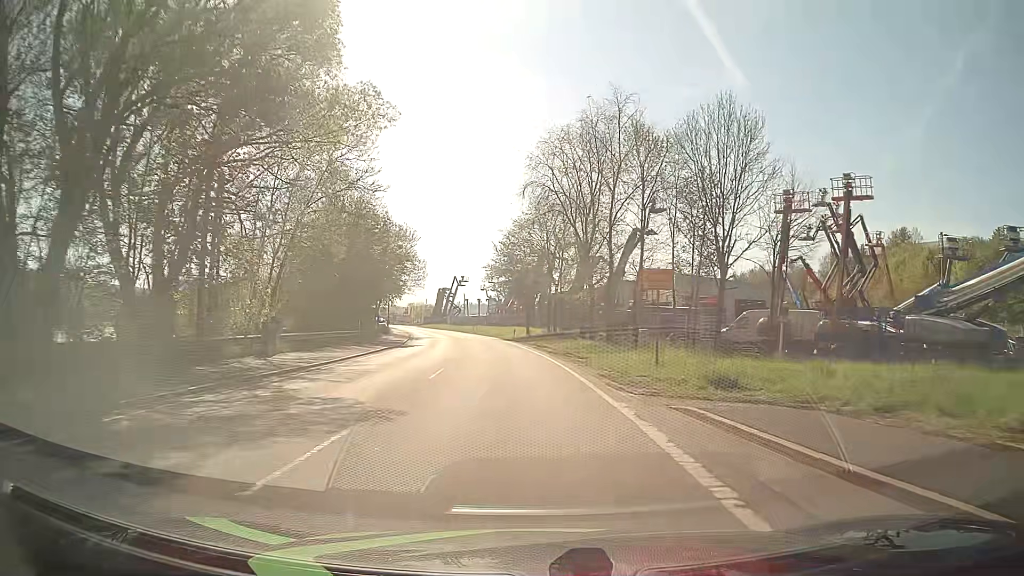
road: primary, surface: asphalt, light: Day
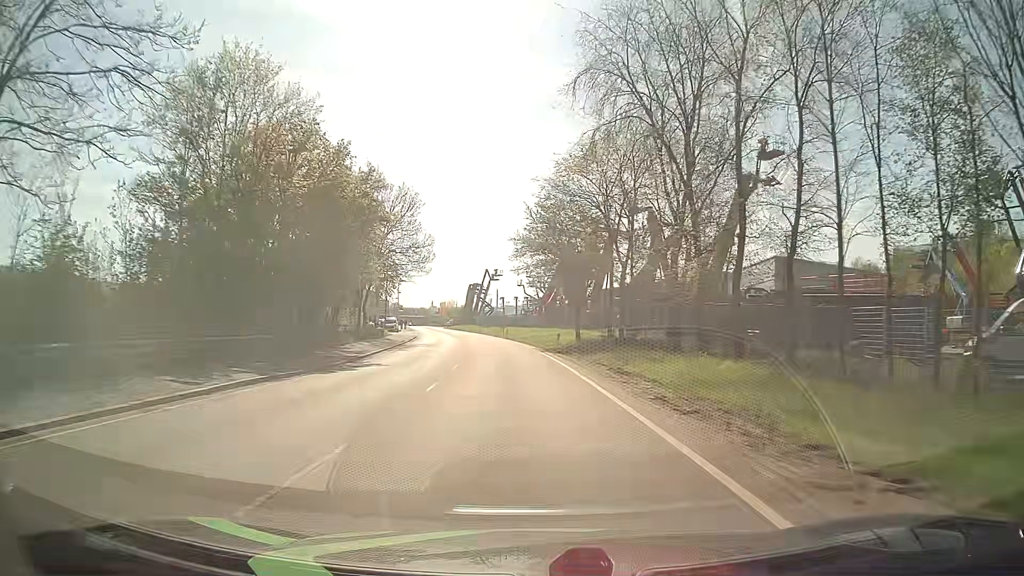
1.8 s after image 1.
(-0.7, +22.8) m; -3°
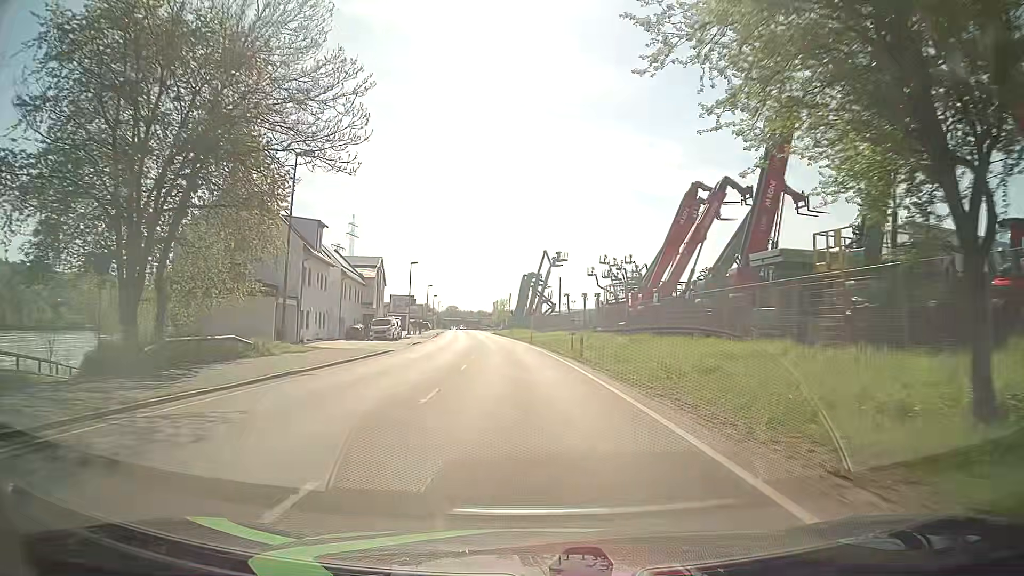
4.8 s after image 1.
(-2.0, +38.1) m; -6°
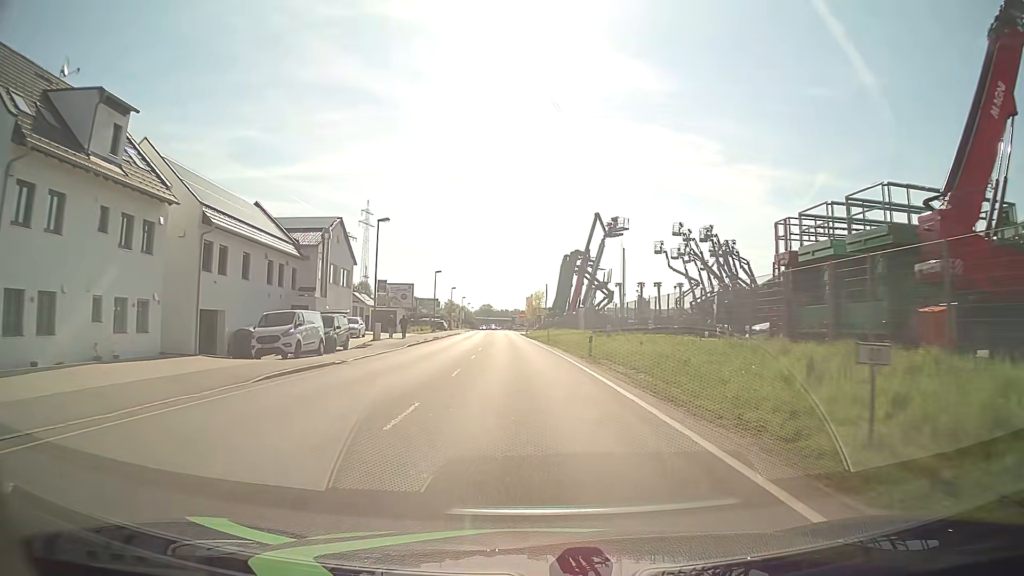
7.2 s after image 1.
(-0.8, +30.5) m; -2°
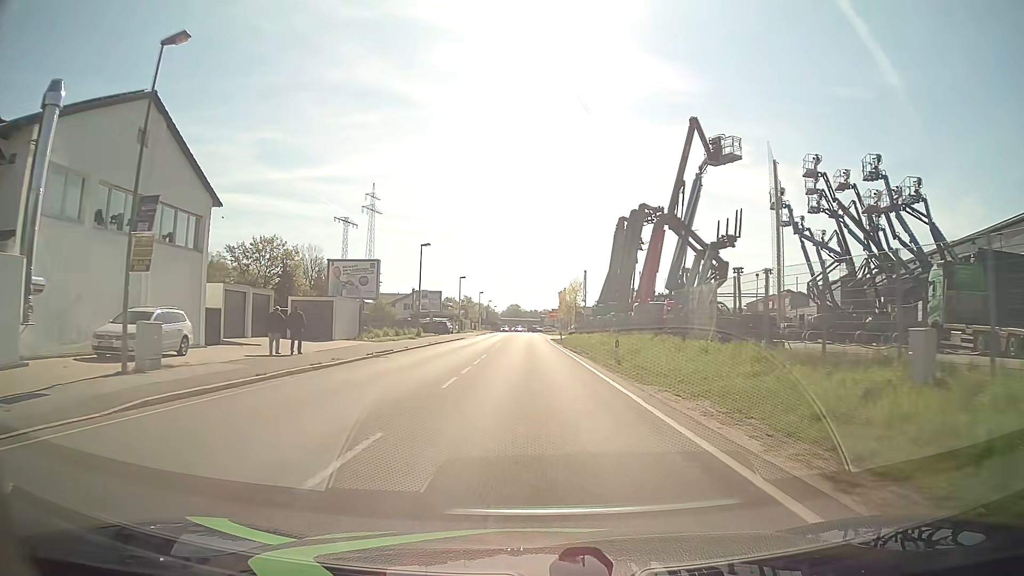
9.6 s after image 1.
(-0.9, +30.4) m; -3°
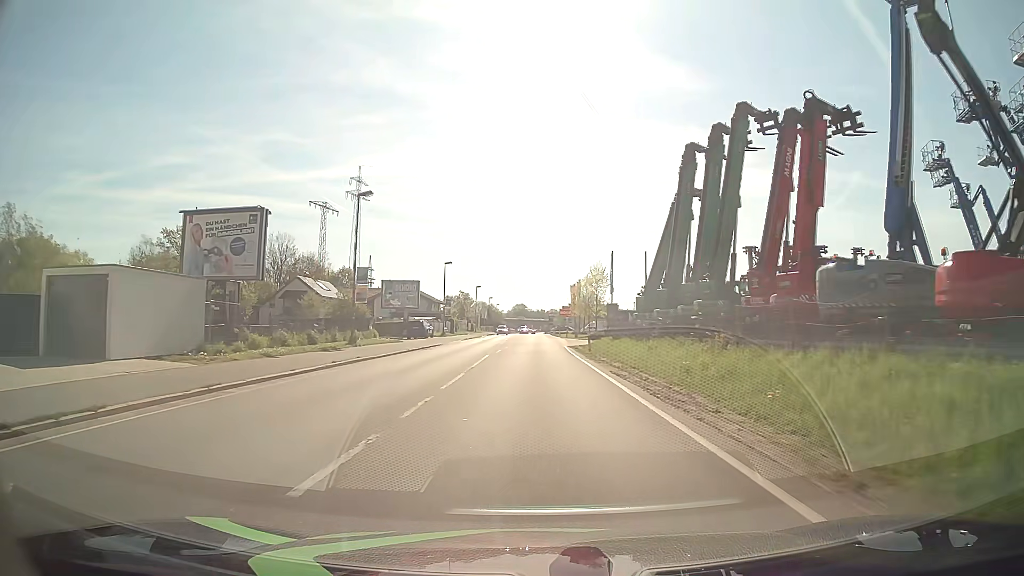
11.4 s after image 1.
(-0.2, +22.8) m; -1°
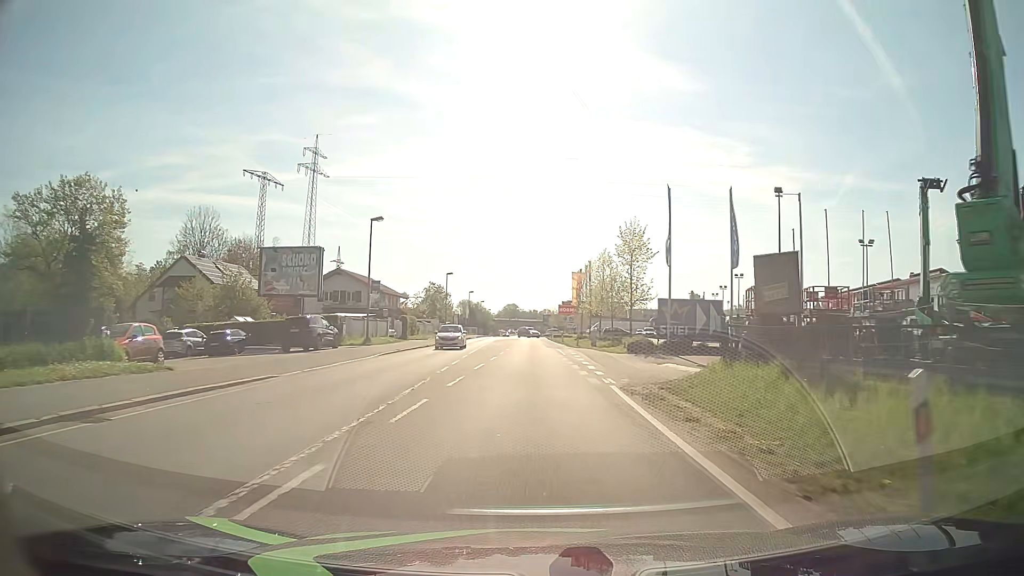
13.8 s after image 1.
(+0.3, +30.4) m; +2°
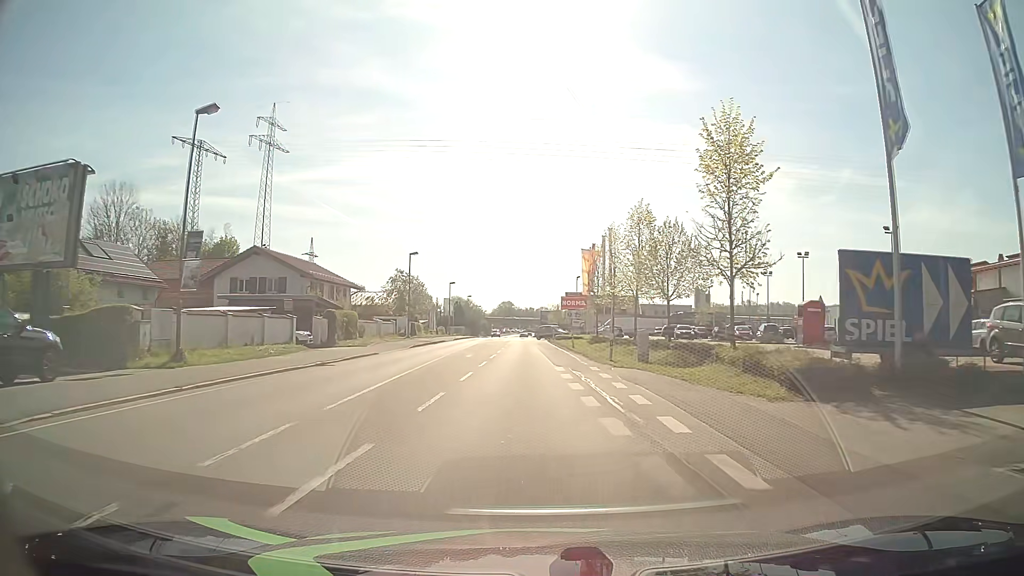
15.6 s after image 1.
(-0.2, +22.8) m; 0°
(0, +10) (0, +20) (0, +30) (0, +40) (-1, +50) (-1, +60) (-1, +70) (-1, +80) (-1, +90) (-2, +100) m
